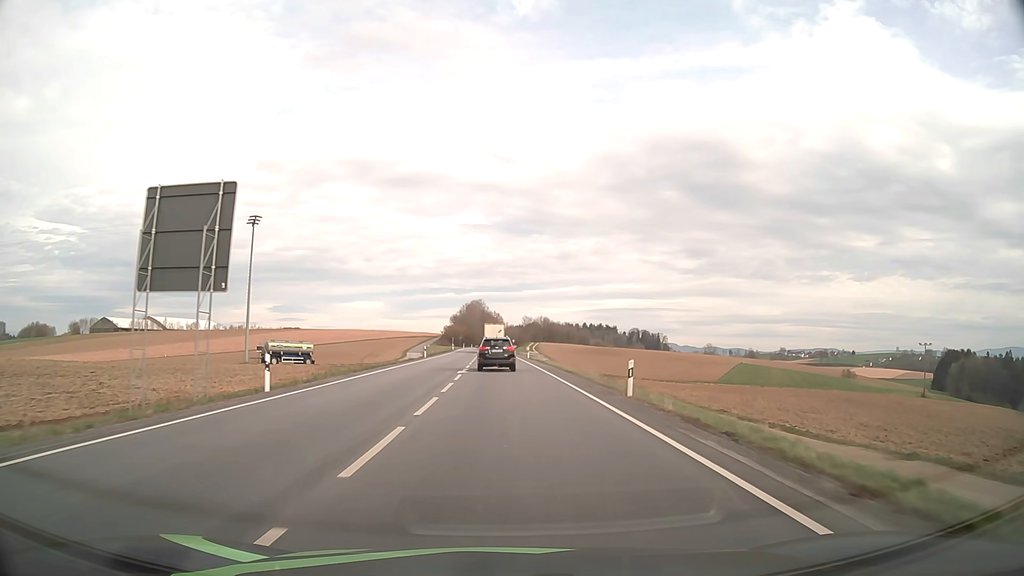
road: primary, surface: asphalt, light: Day
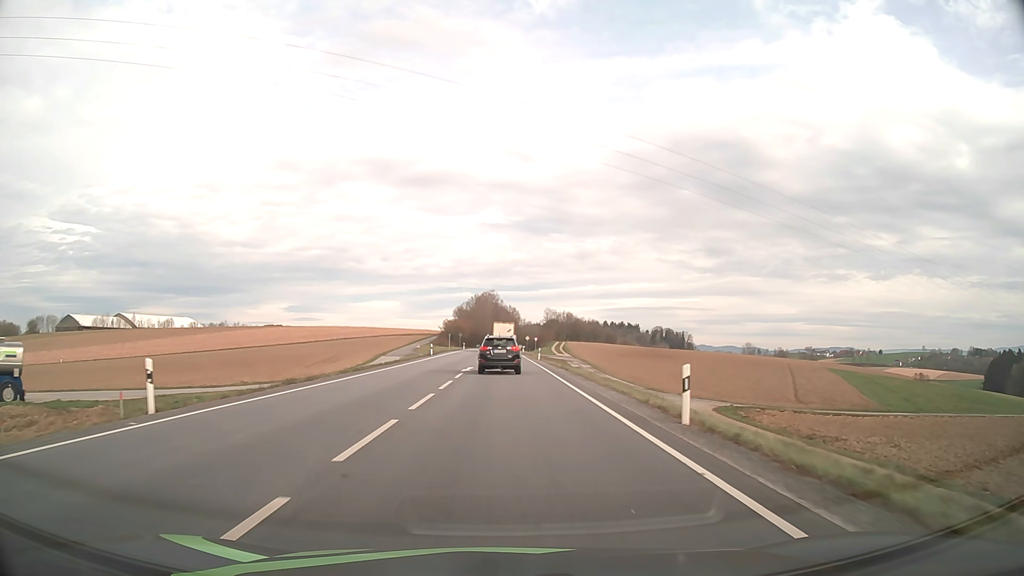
(-0.5, +53.3) m; -1°
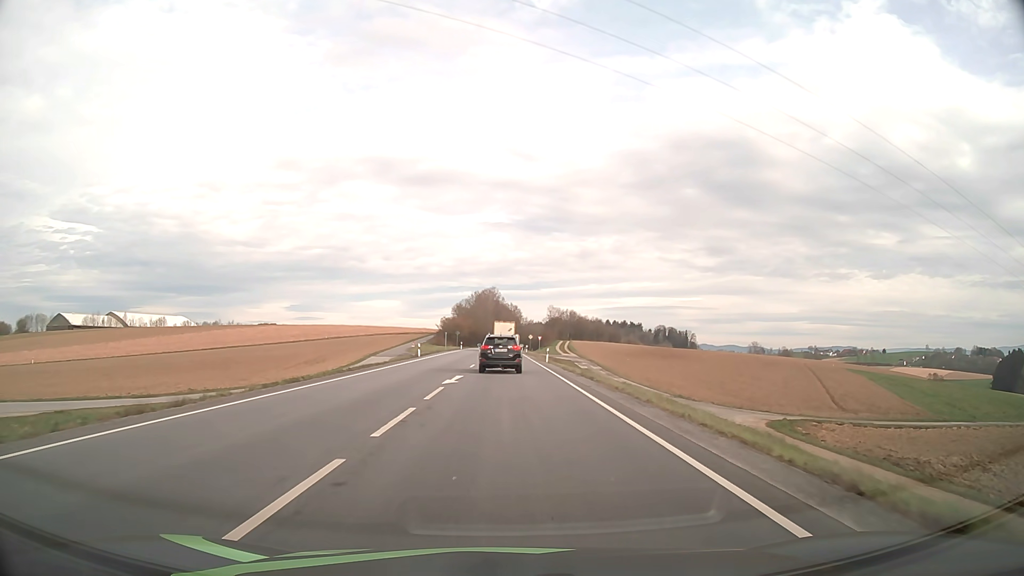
(0.0, +10.0) m; 0°
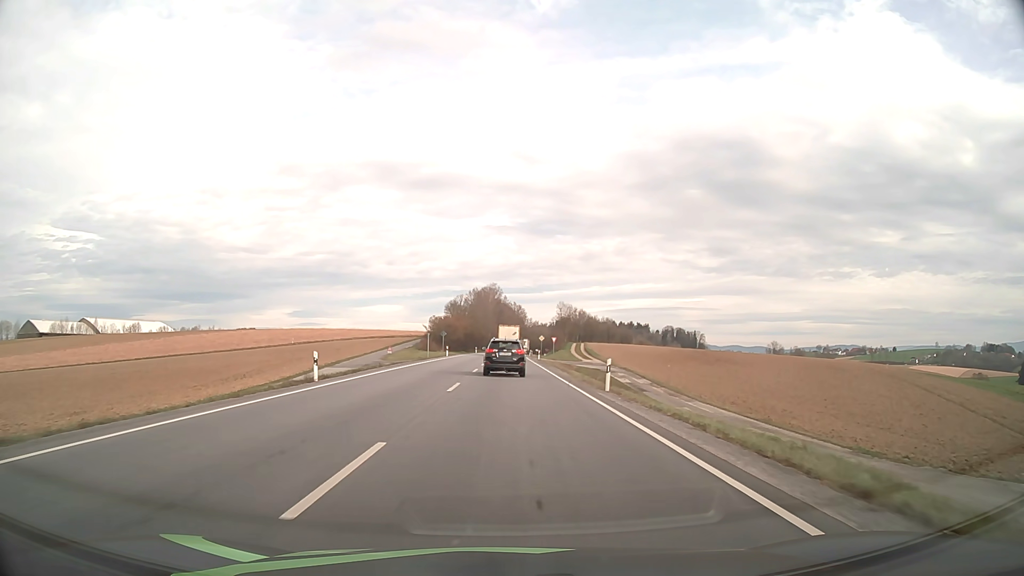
(0.0, +29.9) m; 0°
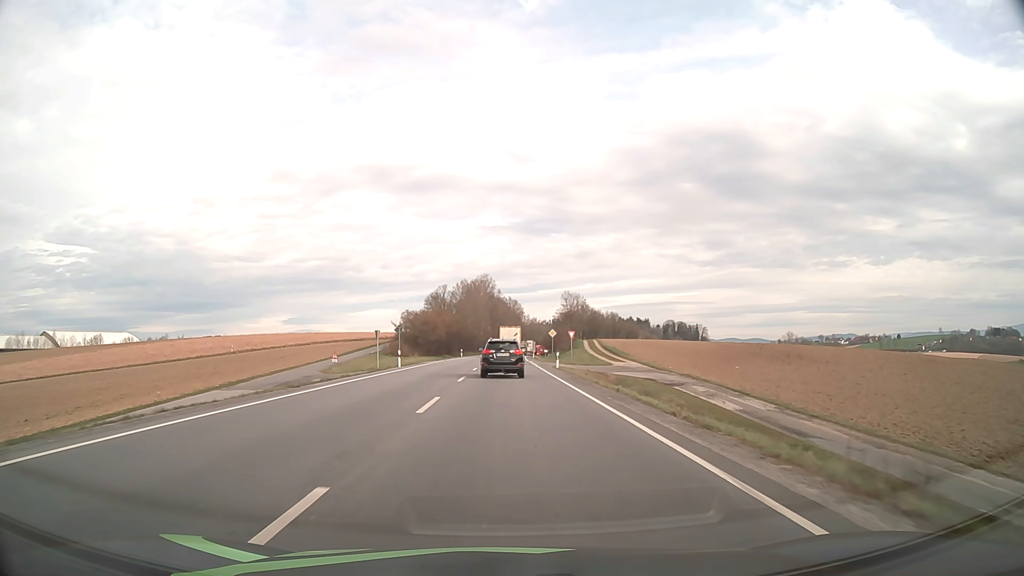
(+0.1, +31.1) m; 0°
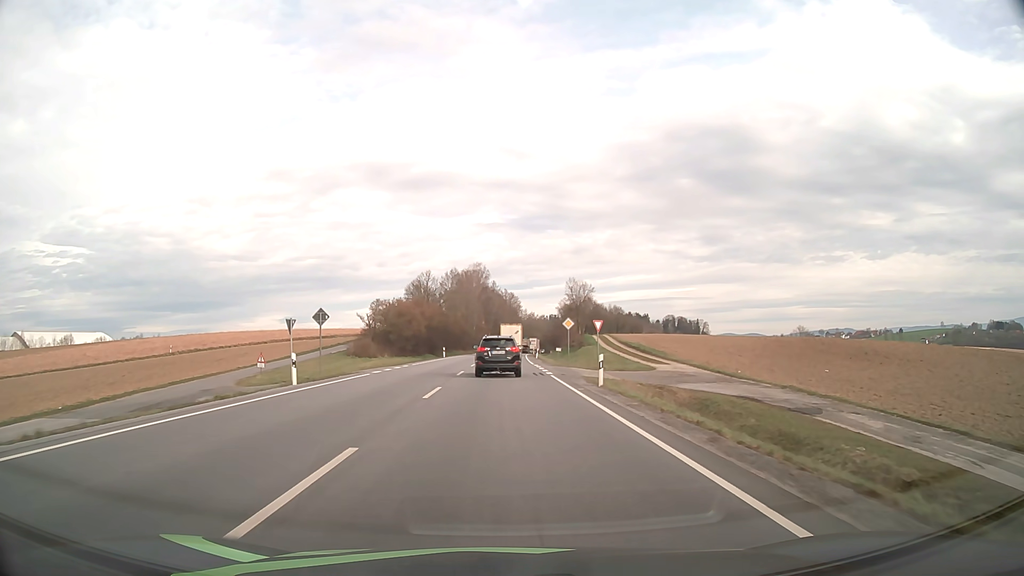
(+0.1, +21.0) m; 0°
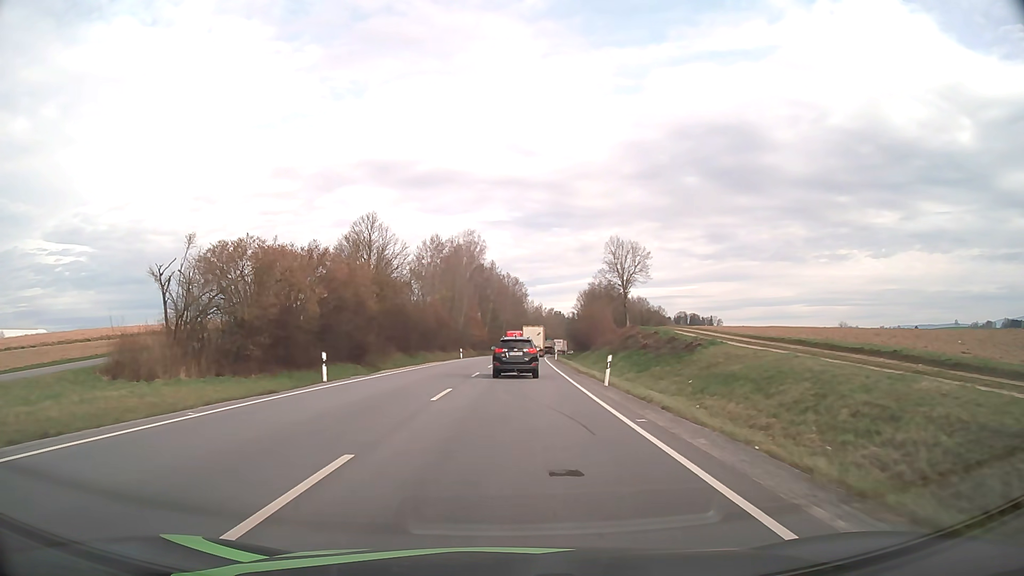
(-0.2, +48.6) m; 0°
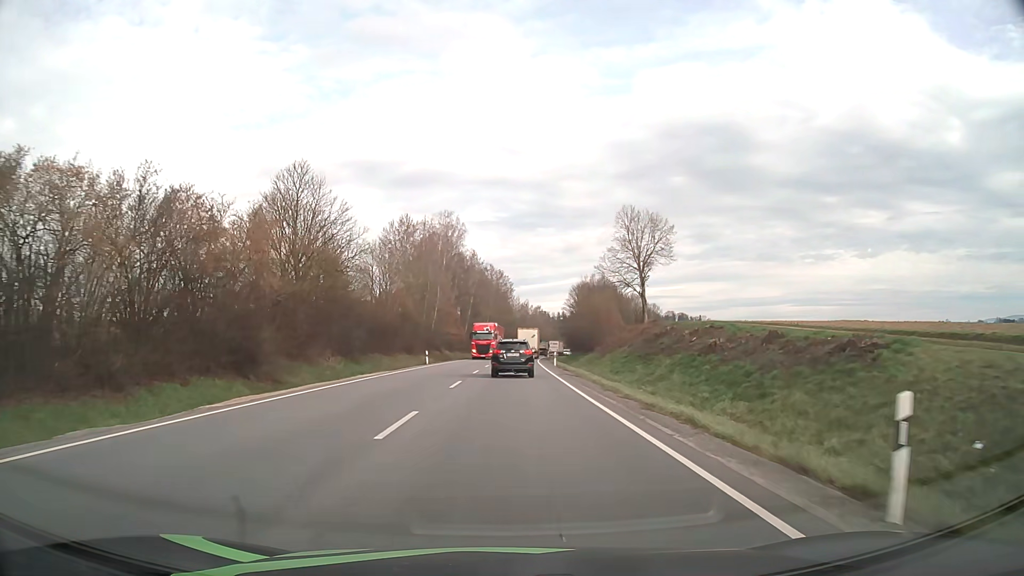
(+0.2, +18.5) m; +1°
(0, +10) (0, +20) (+1, +30) (+1, +40) (+1, +50) (+1, +60) (+2, +70) (+2, +80) (+3, +90) (+3, +100) m
